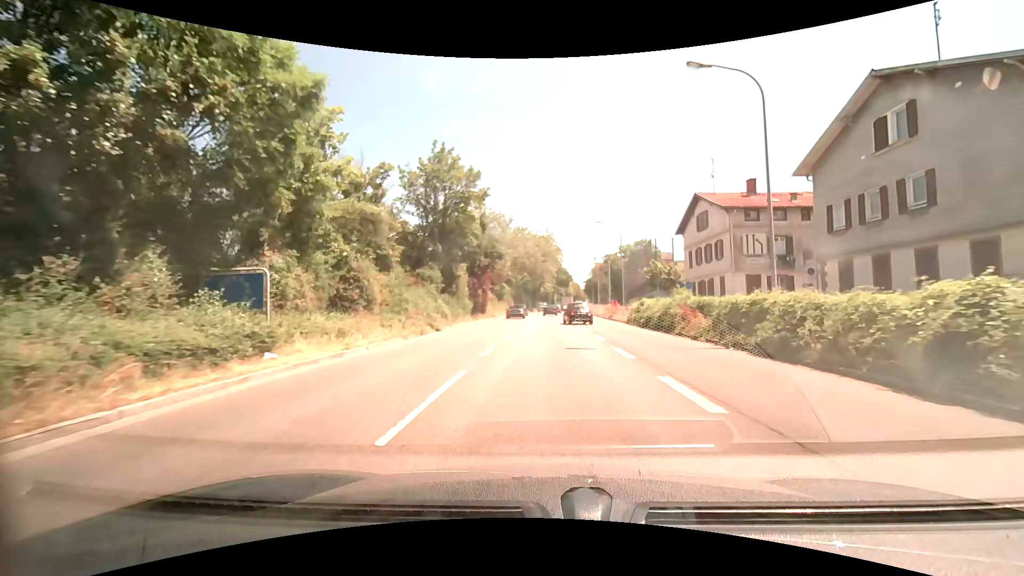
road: trunk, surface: asphalt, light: Day
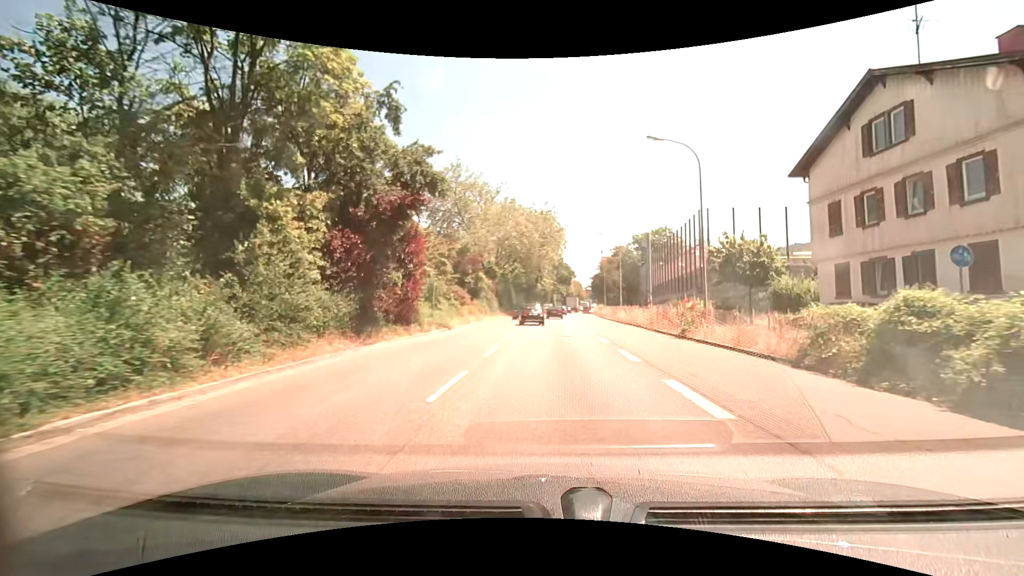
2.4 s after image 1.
(+0.1, +24.0) m; +1°
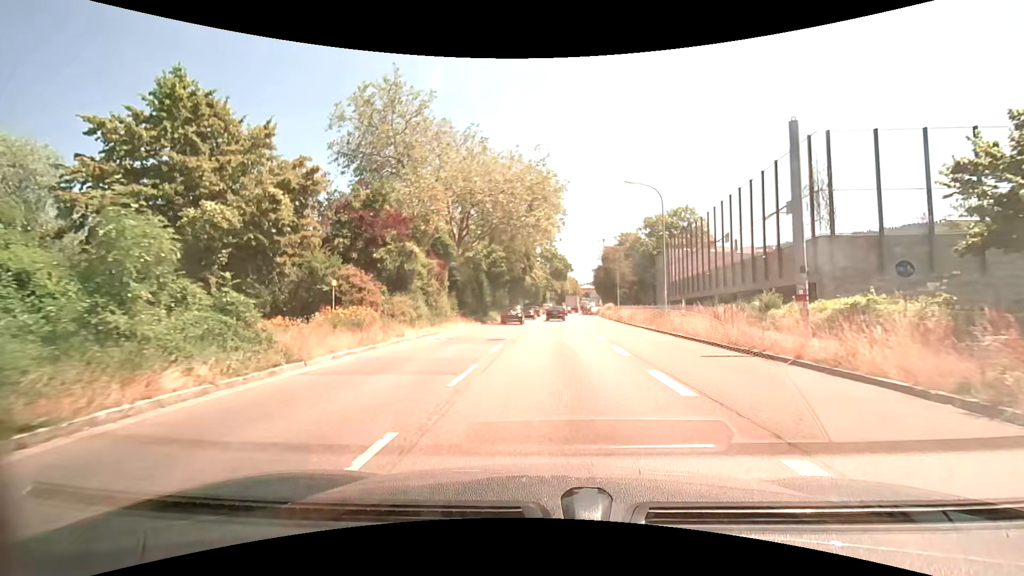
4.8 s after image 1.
(0.0, +22.5) m; 0°
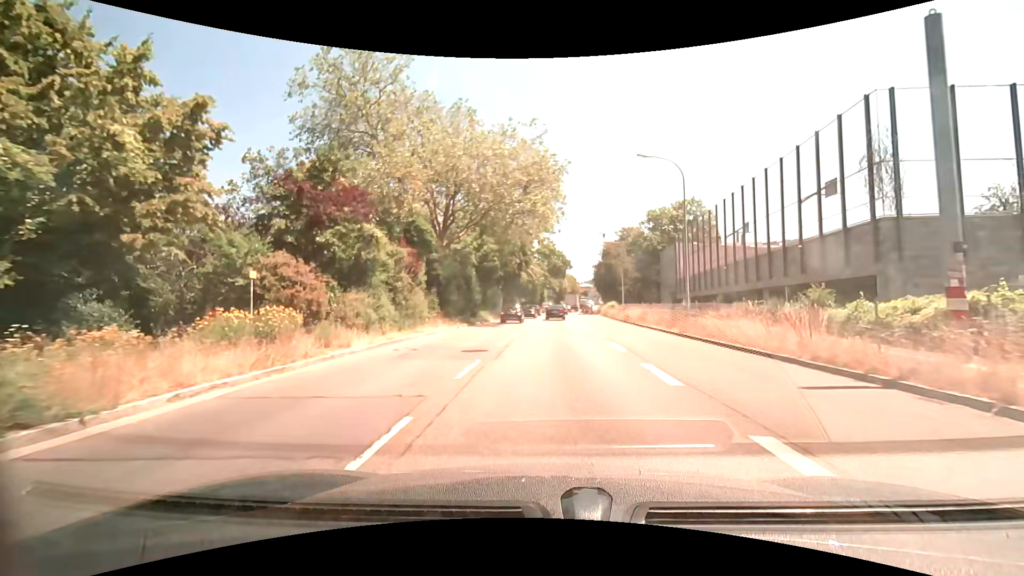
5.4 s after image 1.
(+0.1, +5.3) m; +1°
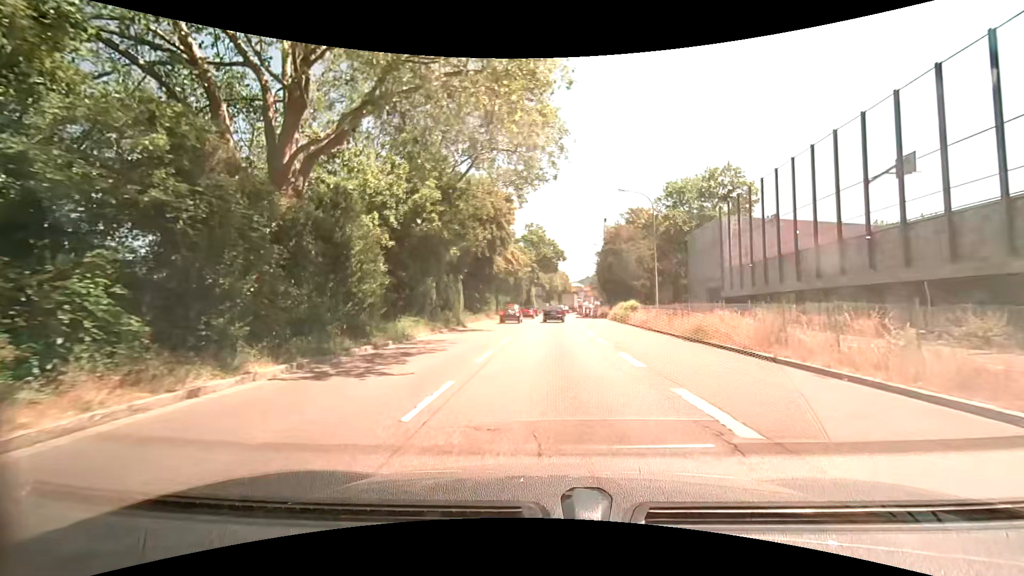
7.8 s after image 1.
(+0.1, +21.2) m; +1°
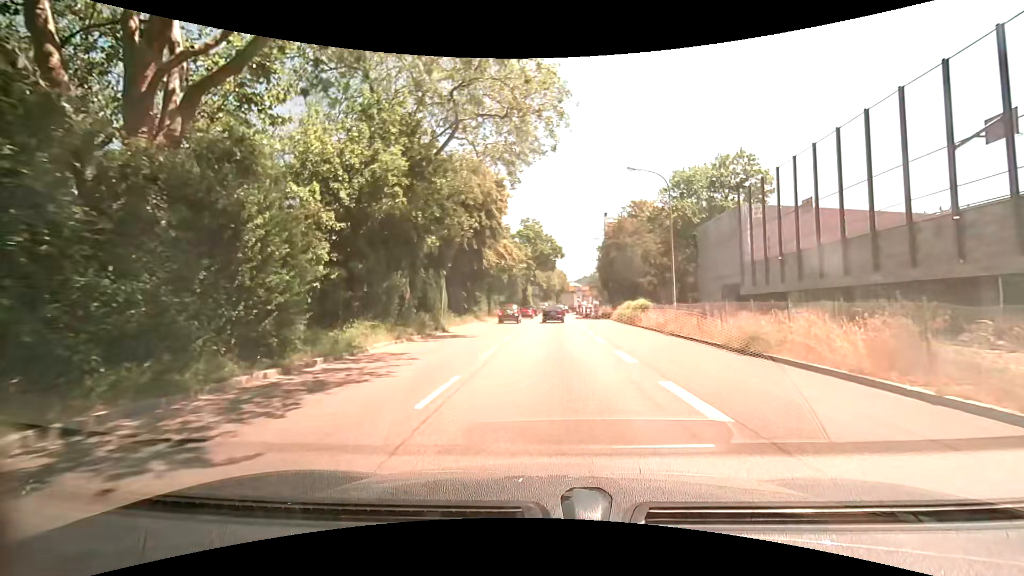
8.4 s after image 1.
(0.0, +5.3) m; 0°
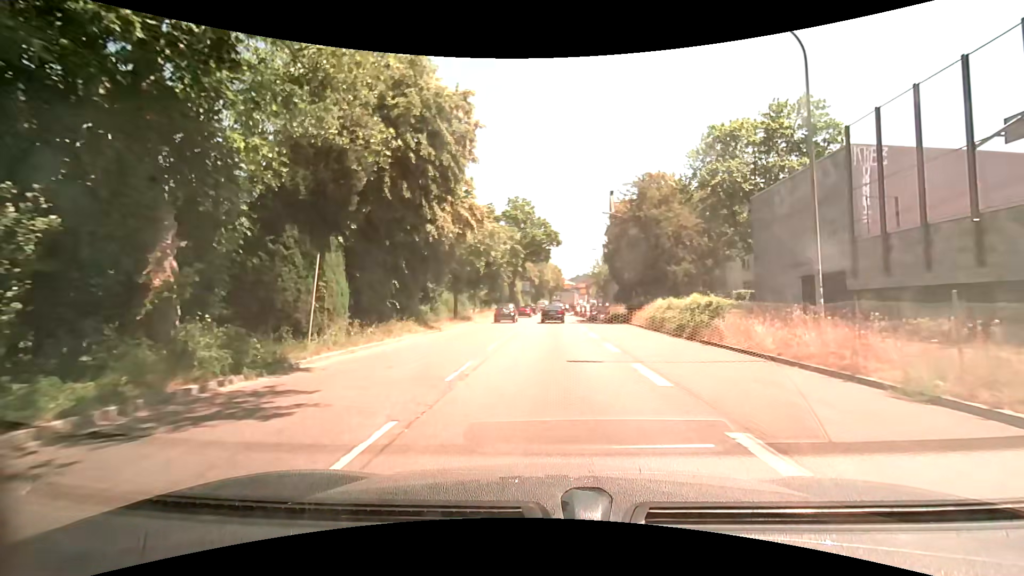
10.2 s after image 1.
(+0.2, +15.6) m; +1°
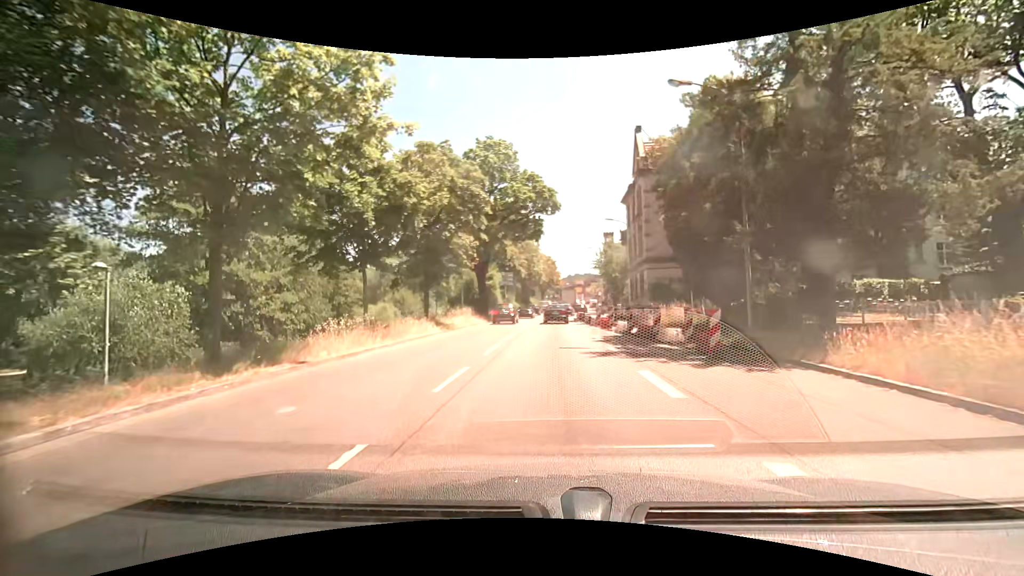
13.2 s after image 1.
(+0.3, +25.1) m; +1°
(0, +10) (0, +20) (0, +30) (+1, +40) (+1, +50) (+2, +60) (+2, +70) (+3, +80) (+4, +90) (+4, +100) m
